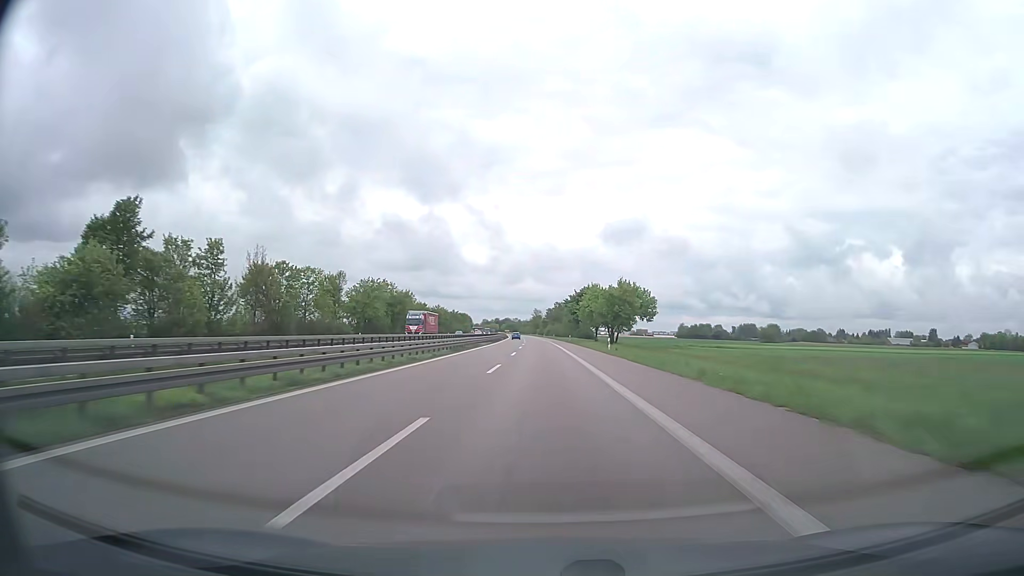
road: trunk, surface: asphalt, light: Day
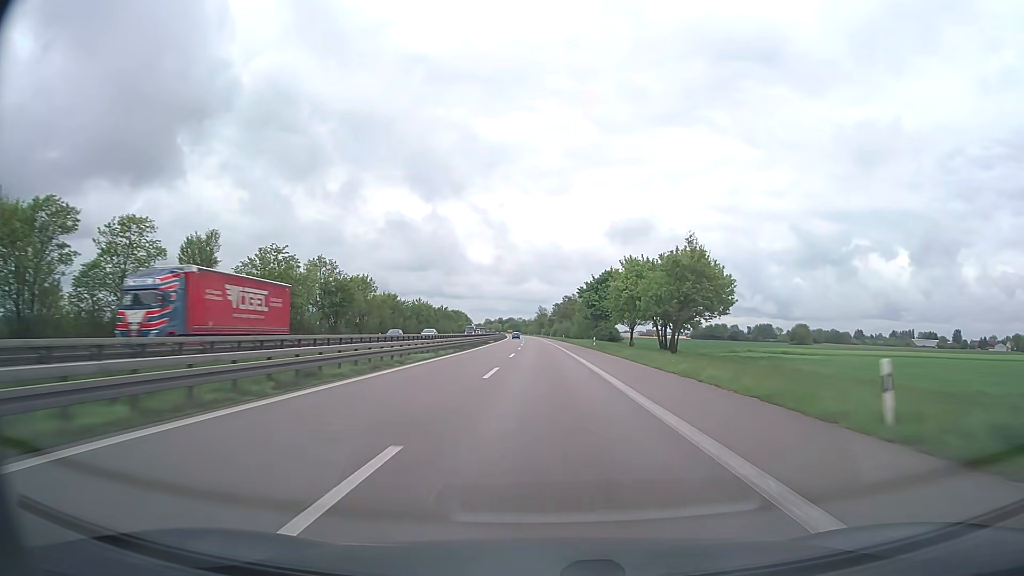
(-0.2, +38.7) m; 0°
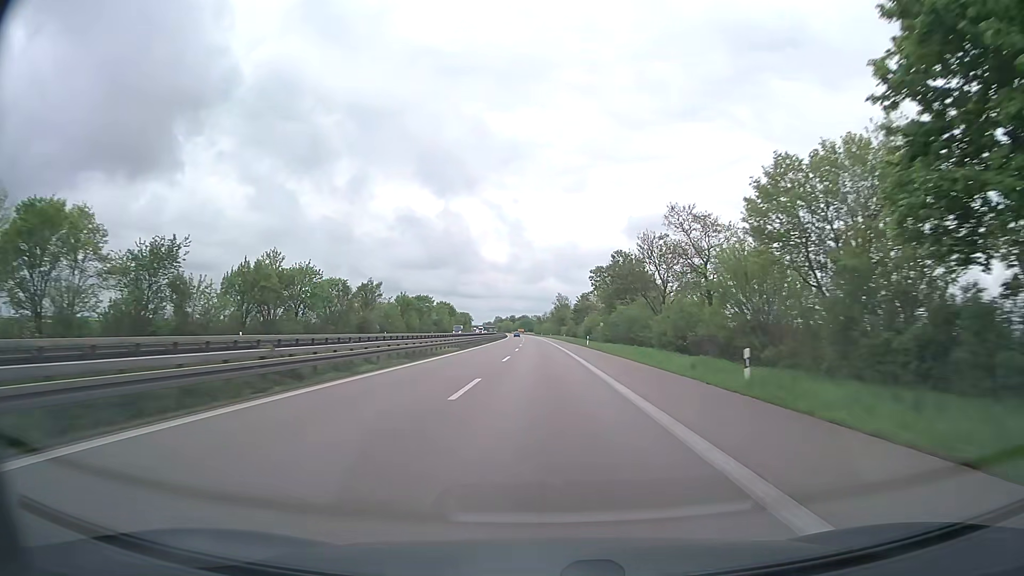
(-1.0, +96.7) m; -1°
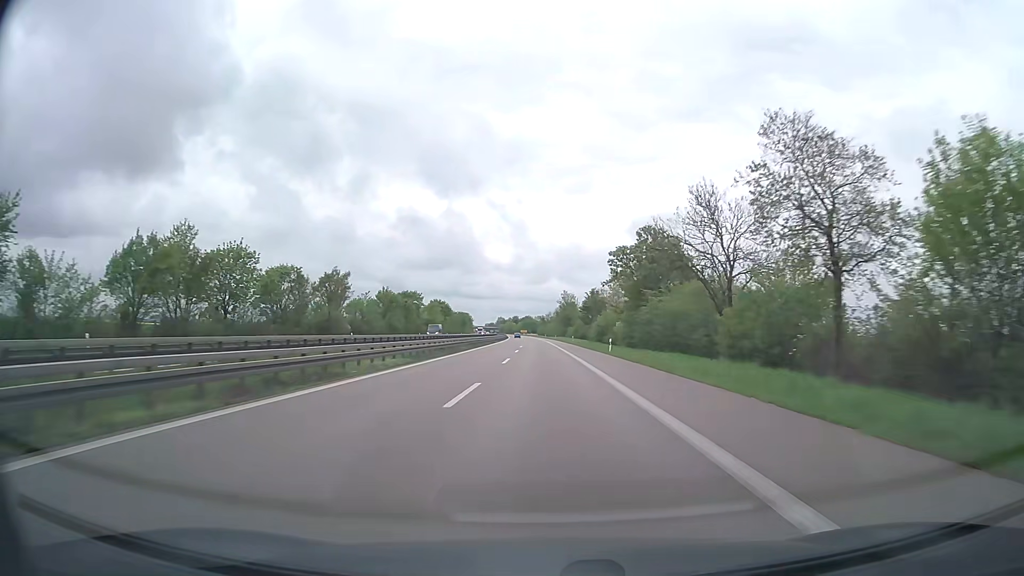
(0.0, +19.3) m; 0°
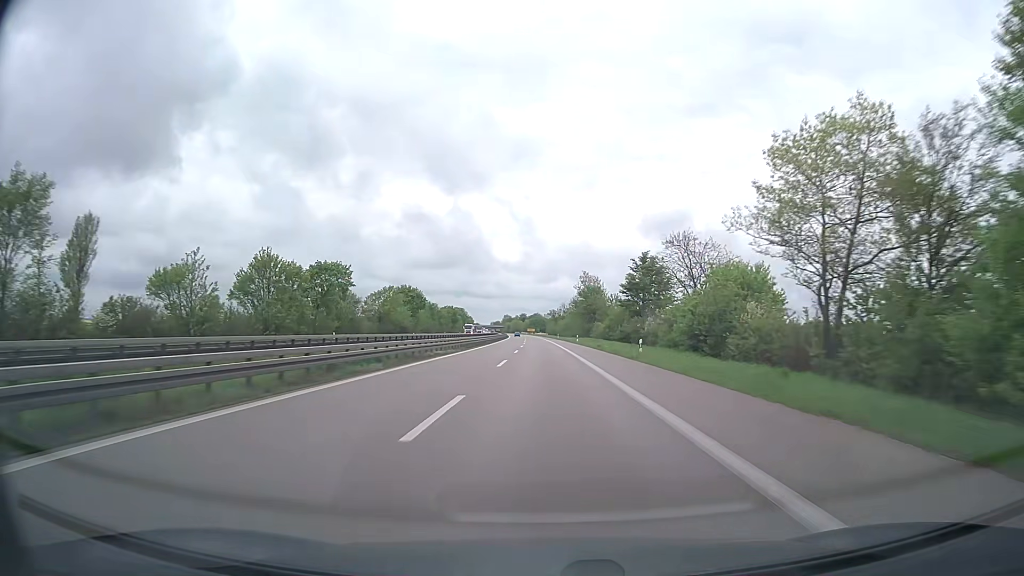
(-0.4, +58.0) m; -1°
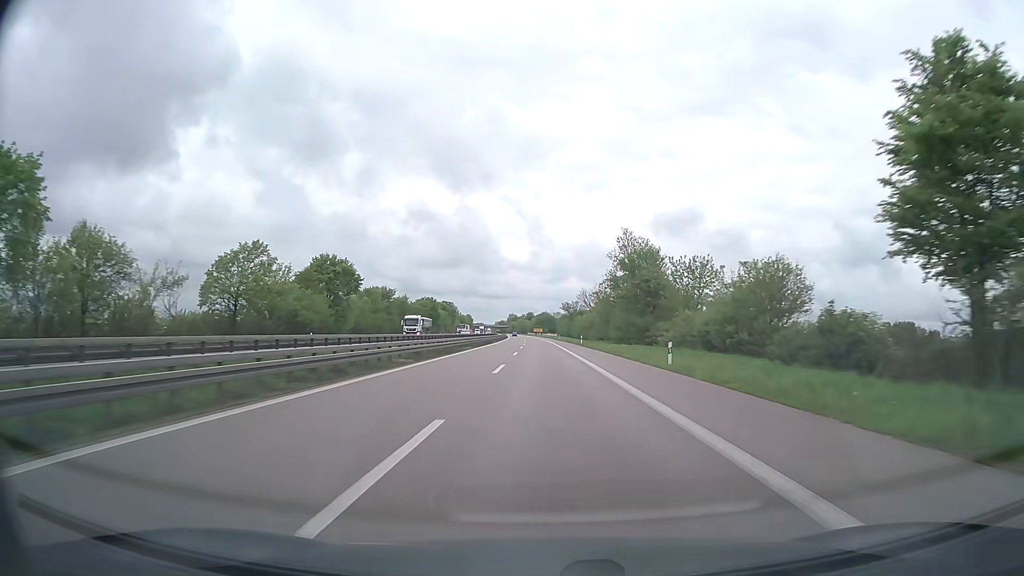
(-0.6, +58.0) m; -1°
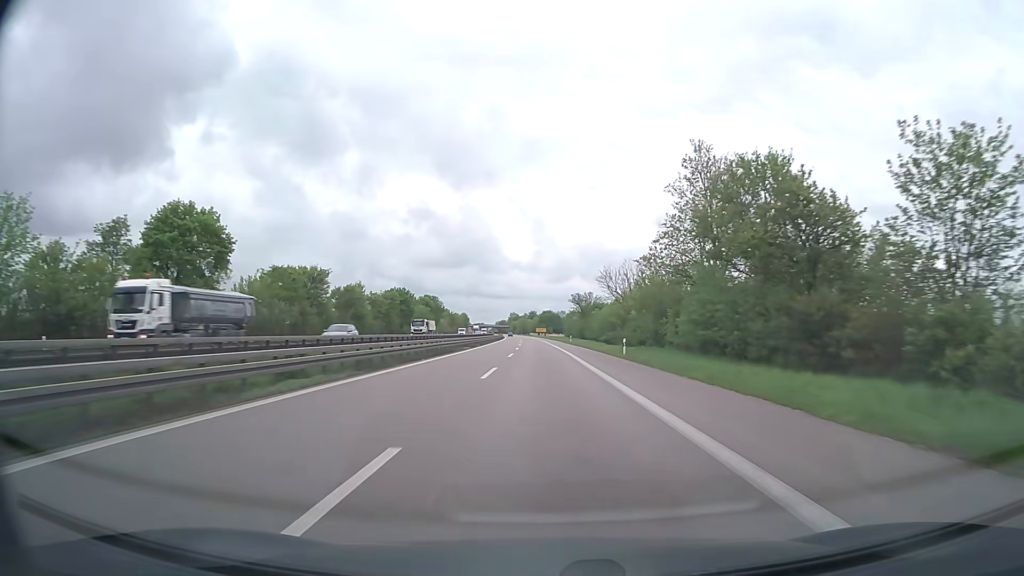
(0.0, +38.7) m; 0°
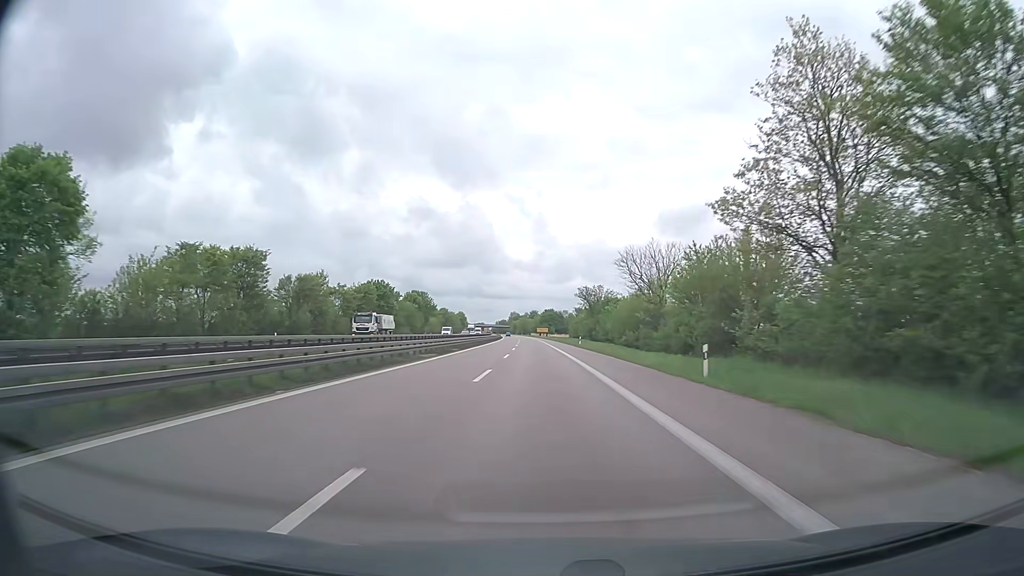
(0.0, +19.3) m; 0°
(0, +10) (0, +20) (0, +30) (0, +40) (0, +50) (-1, +60) (-1, +70) (-1, +80) (-1, +90) (-1, +100) m
